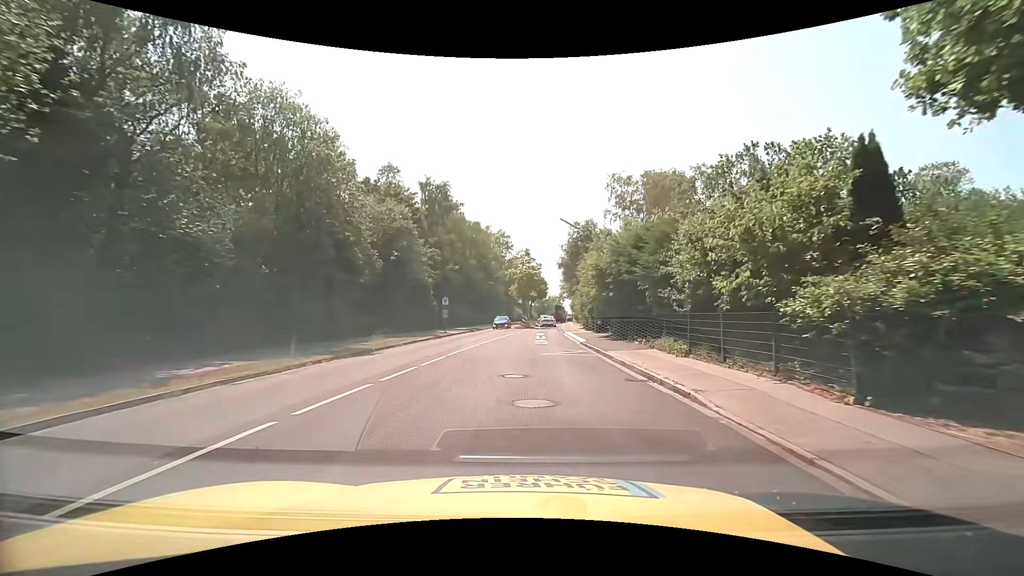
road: tertiary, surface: asphalt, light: Day
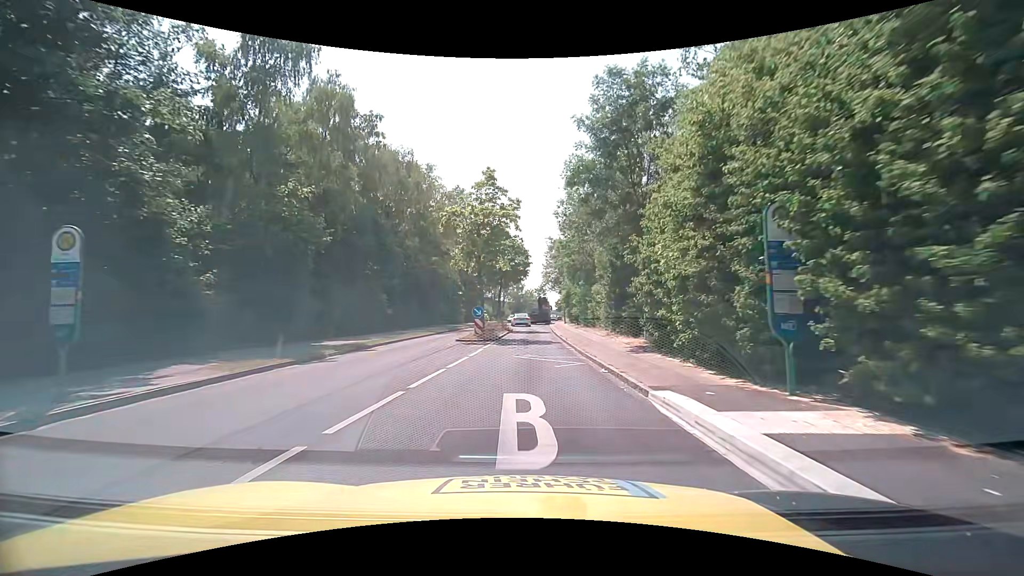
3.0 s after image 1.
(+0.9, +33.0) m; +3°
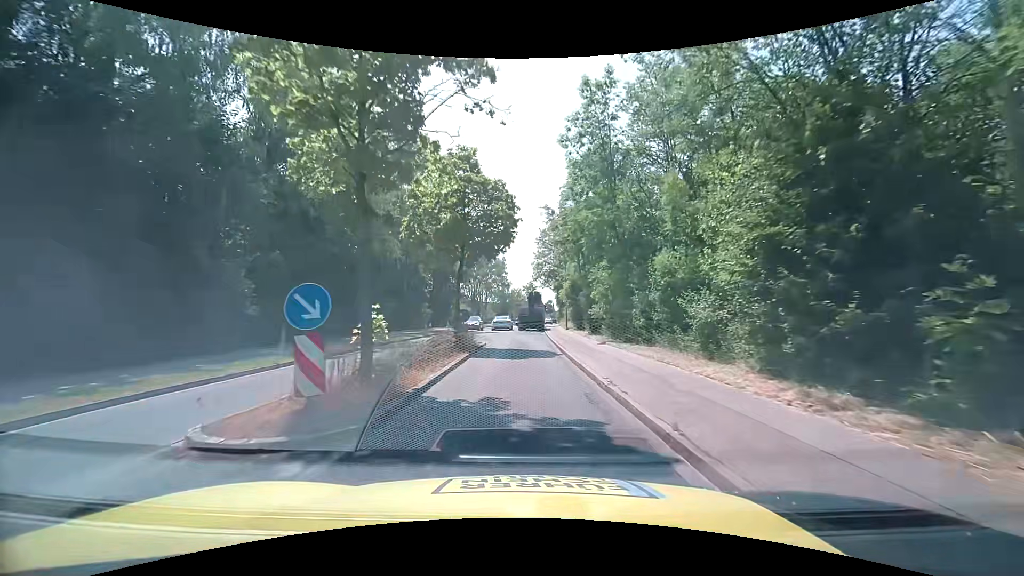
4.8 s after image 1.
(+0.3, +18.9) m; +1°
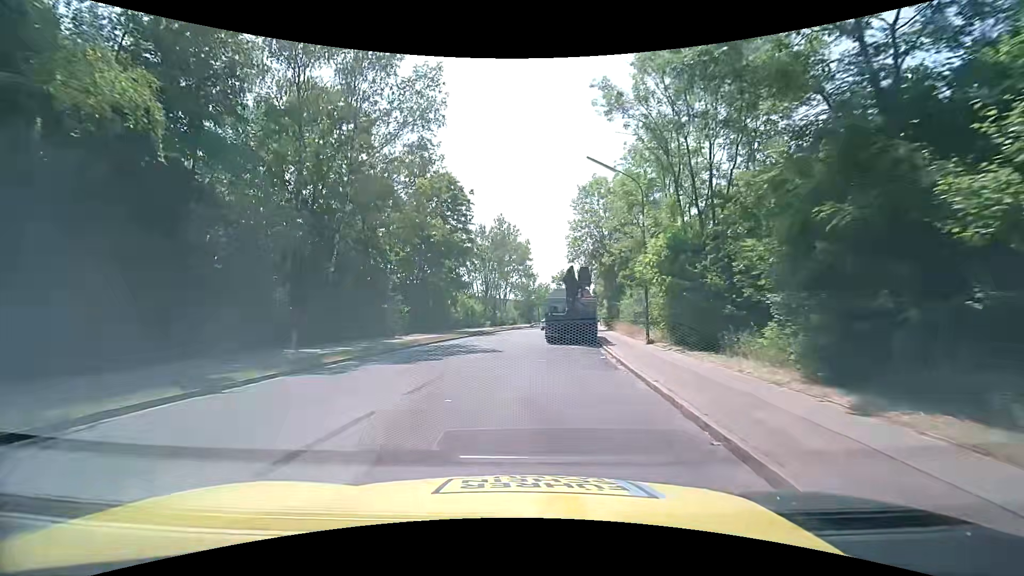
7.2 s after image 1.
(+0.1, +22.7) m; -3°
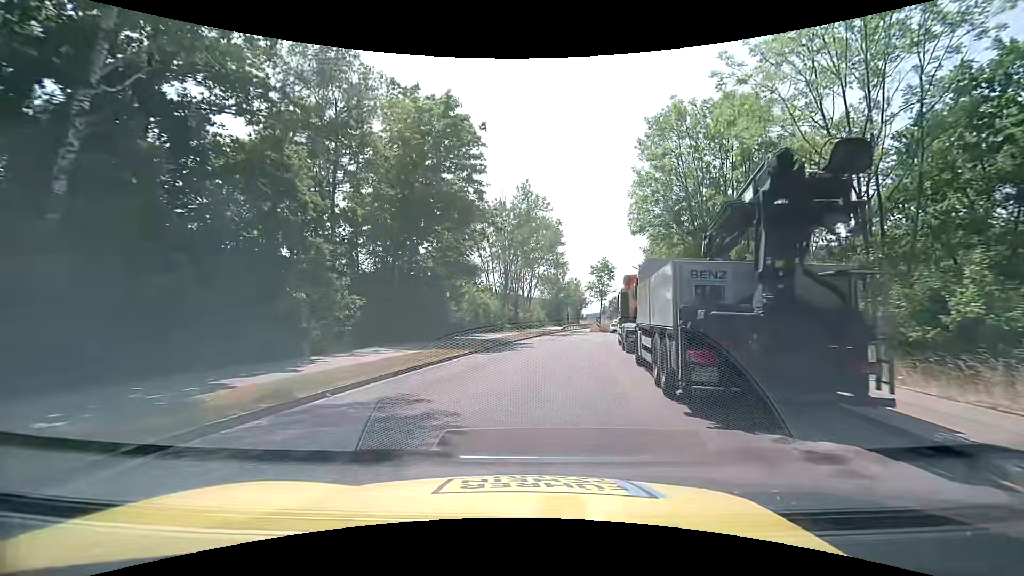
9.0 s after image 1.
(-0.8, +16.8) m; -3°
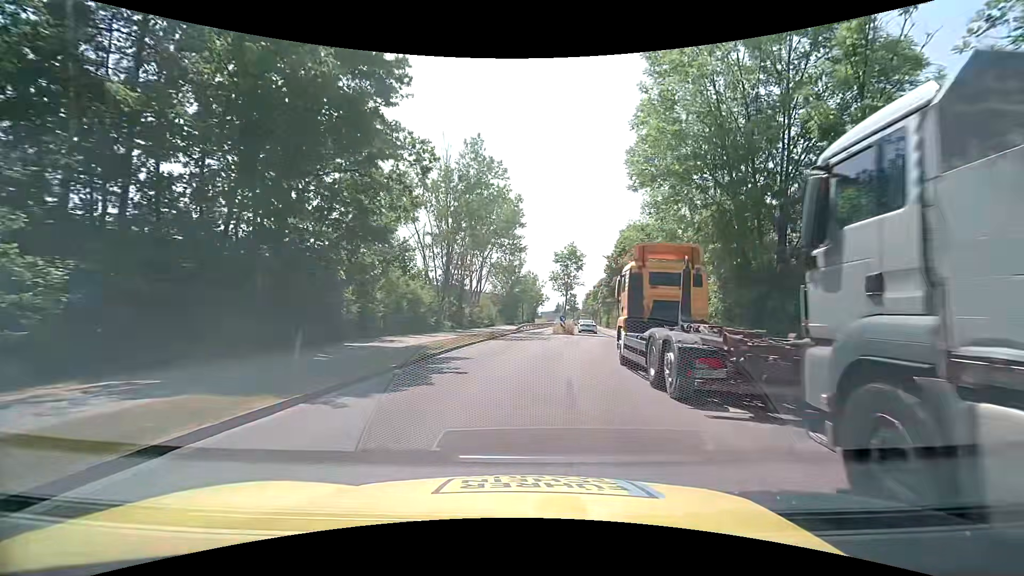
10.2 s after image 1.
(+0.5, +11.7) m; +5°
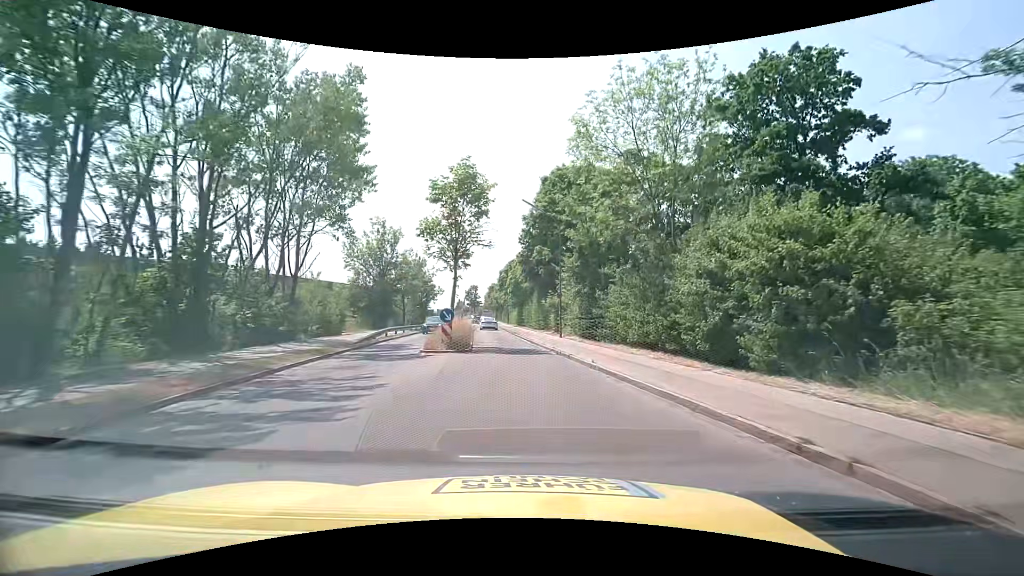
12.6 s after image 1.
(+2.5, +24.8) m; +11°
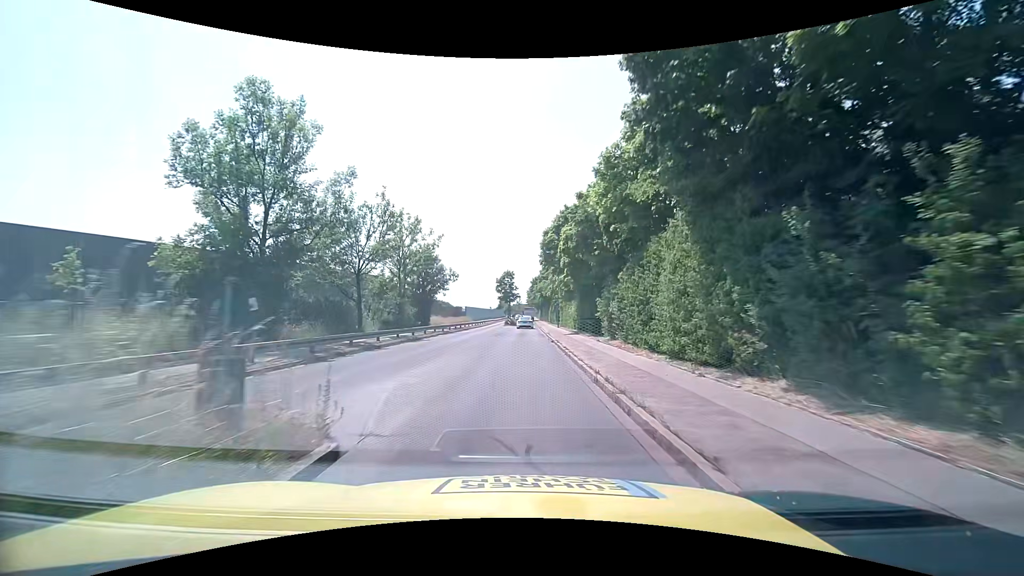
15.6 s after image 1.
(-1.1, +33.4) m; -6°
(0, +10) (0, +20) (0, +30) (+1, +40) (+1, +50) (+1, +60) (+1, +70) (+1, +80) (+2, +90) (+2, +100) m
